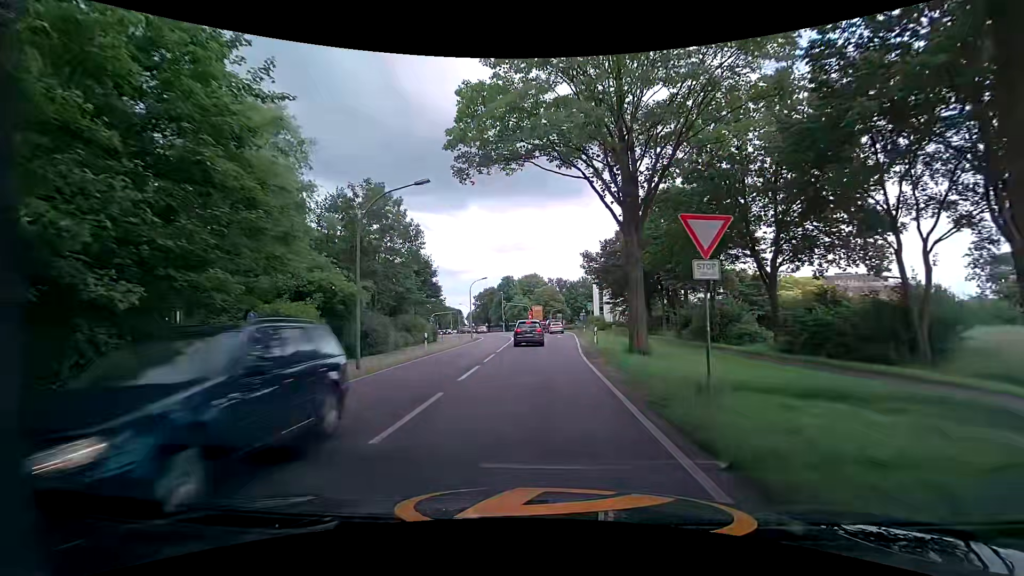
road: tertiary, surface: asphalt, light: Day
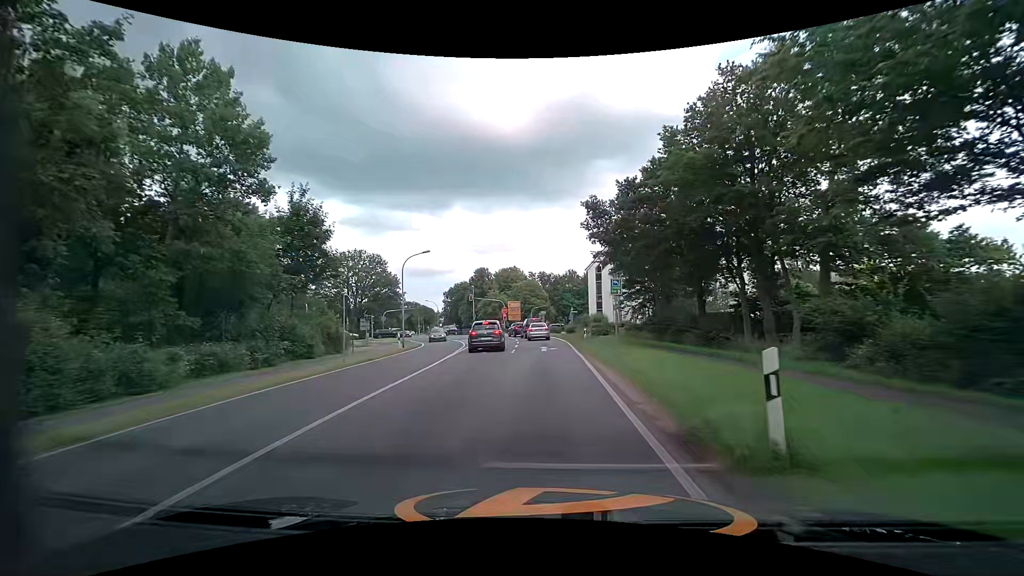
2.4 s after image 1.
(+0.3, +22.7) m; +2°
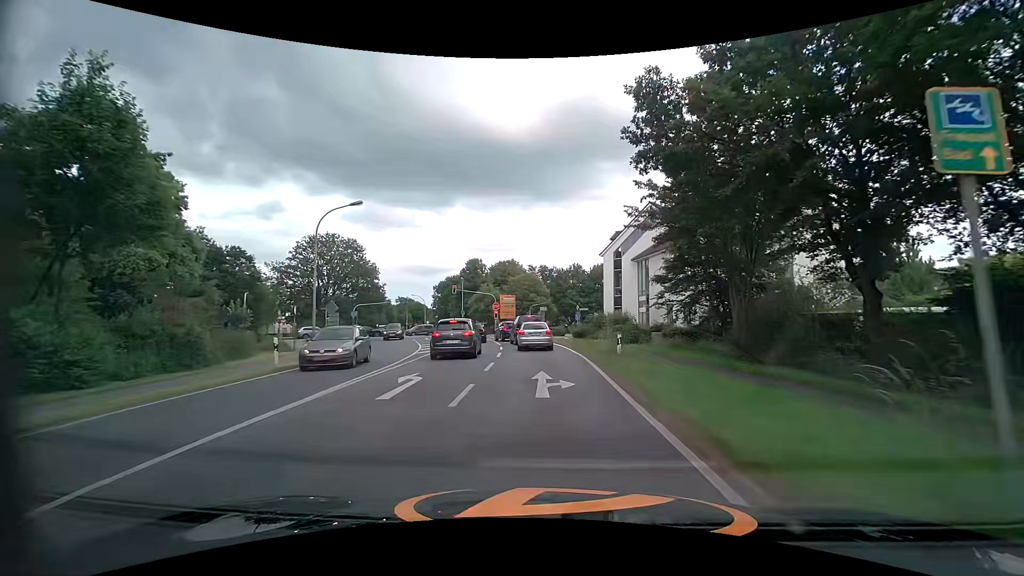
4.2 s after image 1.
(0.0, +14.9) m; 0°
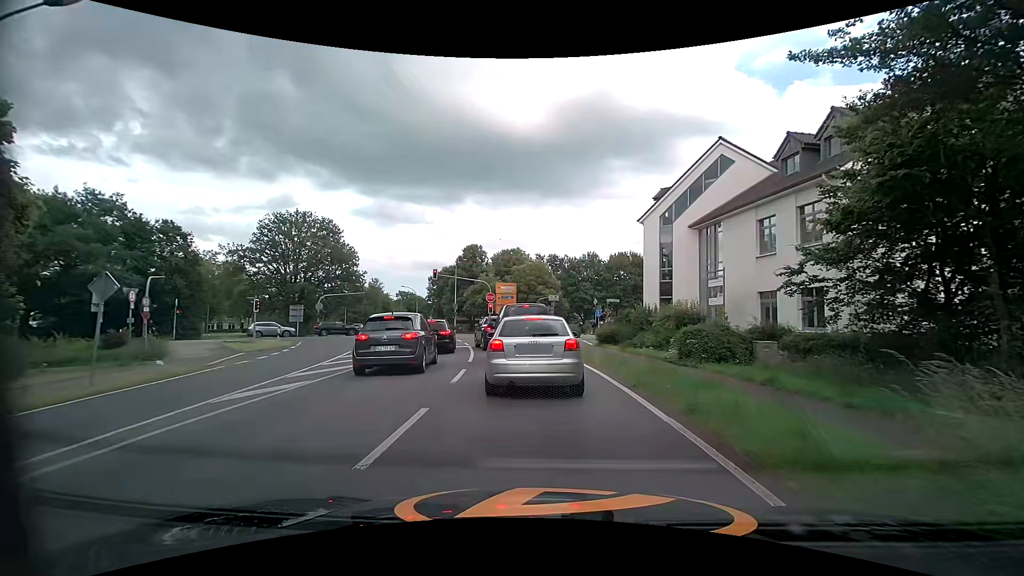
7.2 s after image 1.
(-0.1, +15.1) m; -3°
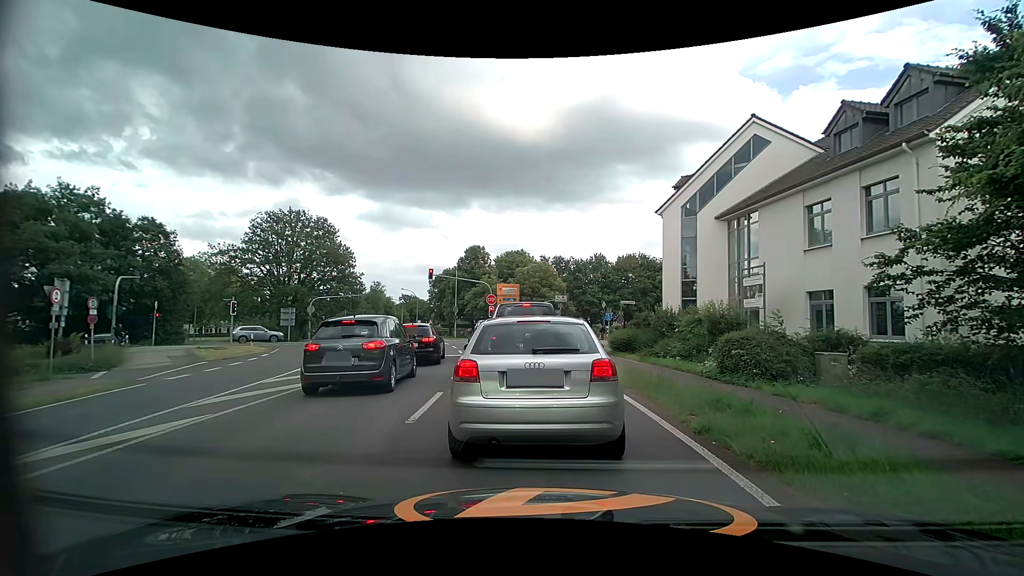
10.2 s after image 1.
(+0.1, +3.6) m; -2°
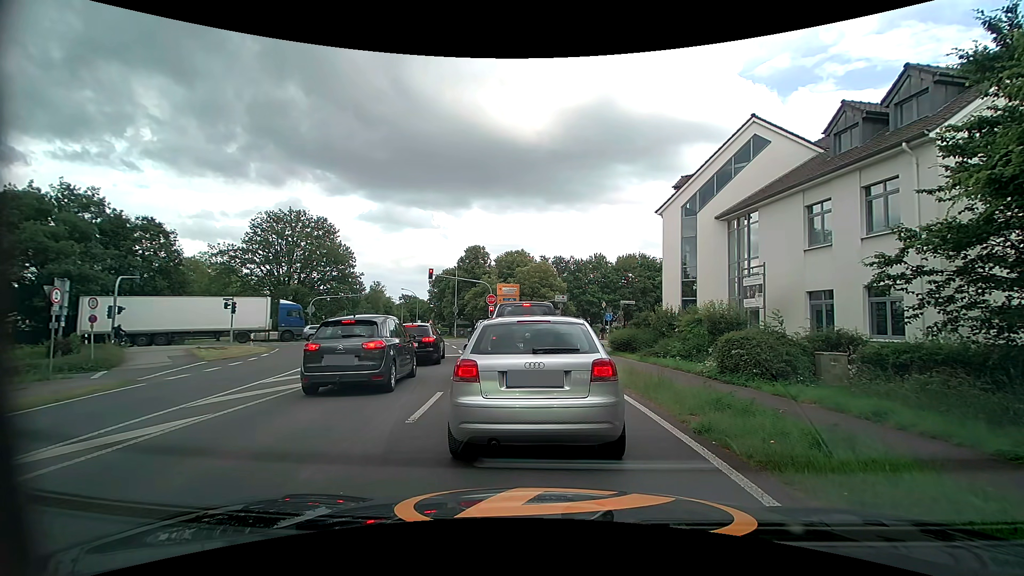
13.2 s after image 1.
(0.0, +0.1) m; 0°
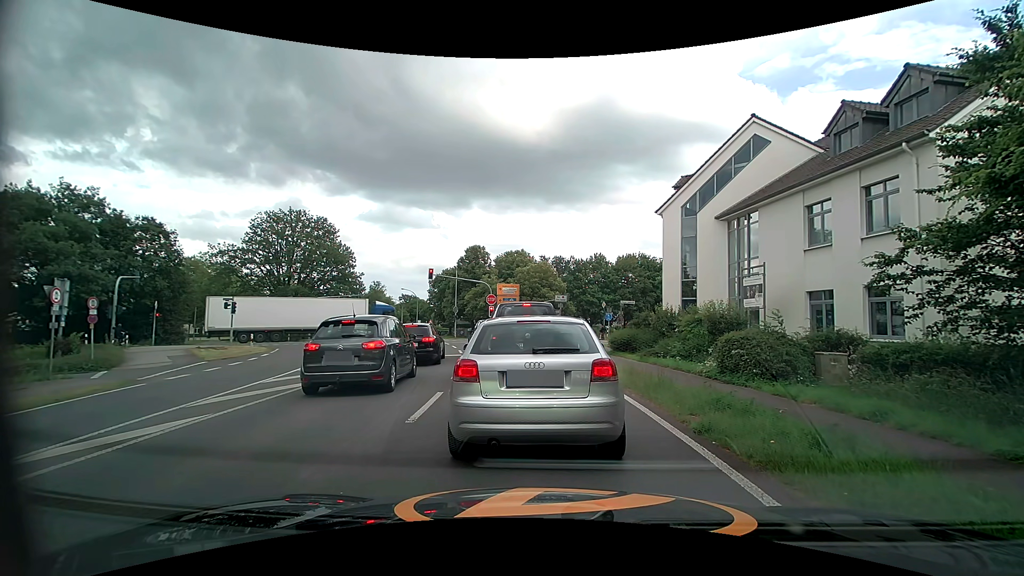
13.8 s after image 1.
(0.0, 0.0) m; 0°
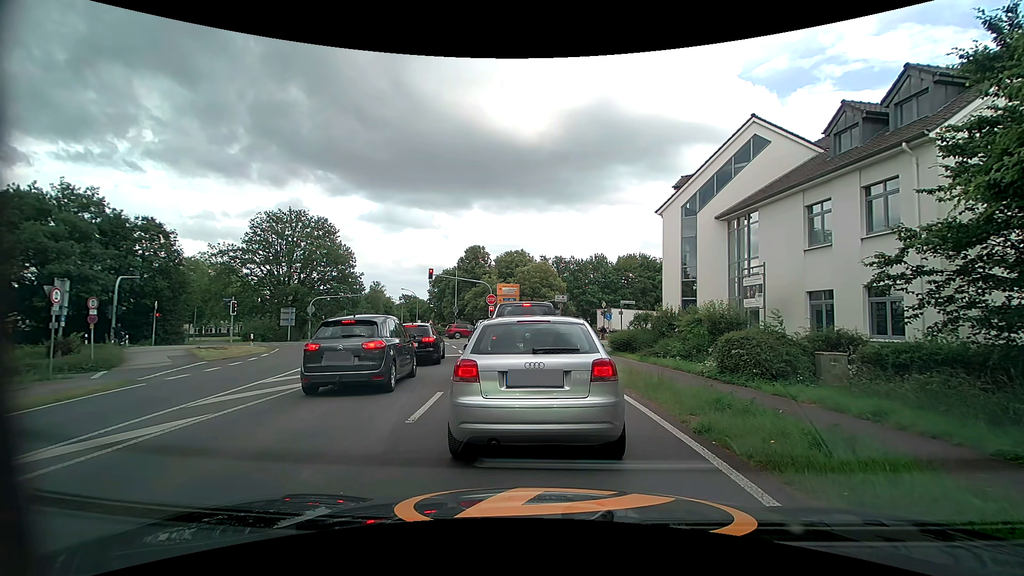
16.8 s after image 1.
(0.0, 0.0) m; 0°
(0, +10) (0, +20) (-1, +30) (-3, +40) (-6, +49) (-9, +59) (-13, +68) (-16, +78) (-19, +87) (-22, +96) m
